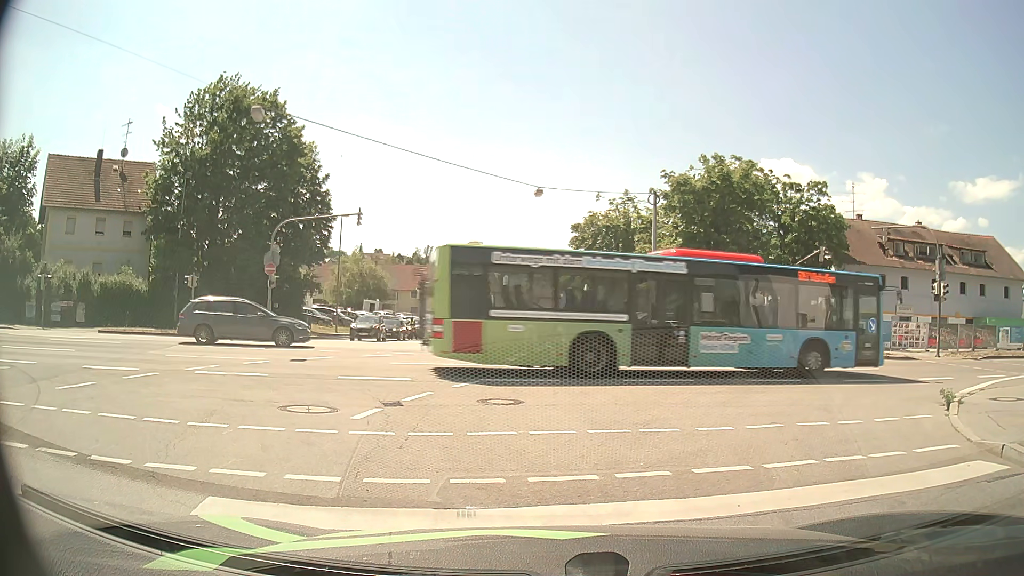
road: unclassified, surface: asphalt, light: Day
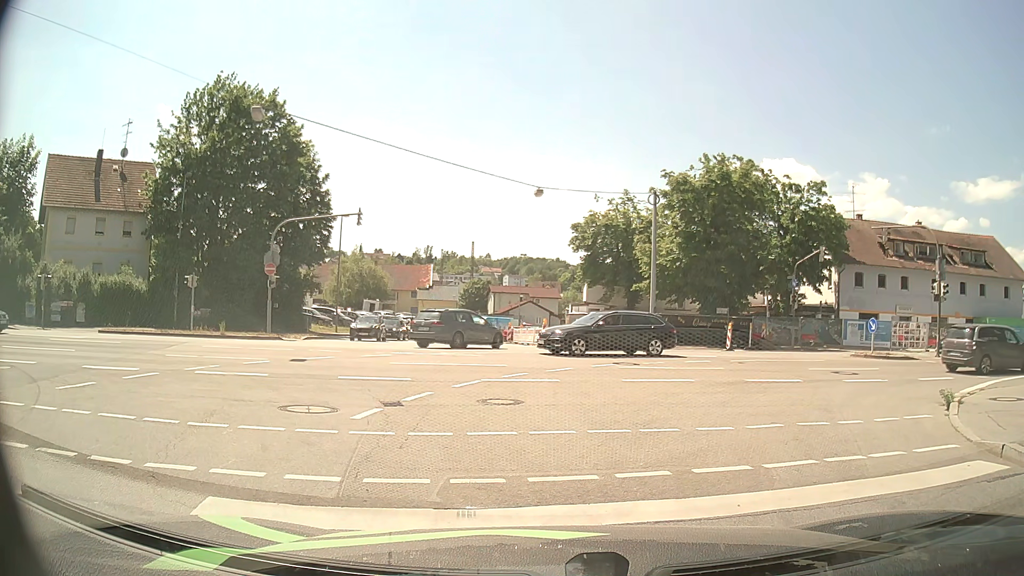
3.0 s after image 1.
(0.0, 0.0) m; 0°
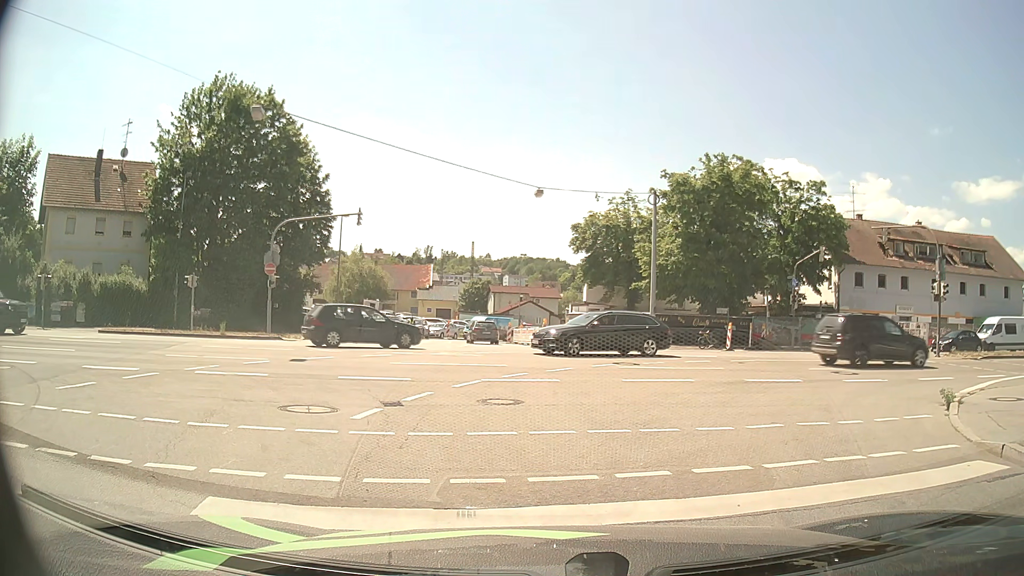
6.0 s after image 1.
(0.0, 0.0) m; 0°
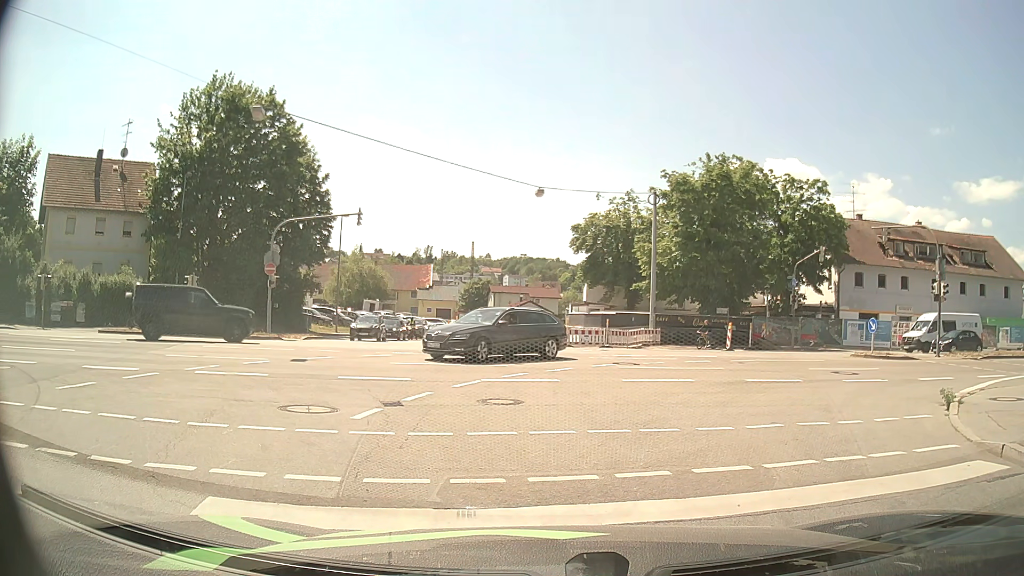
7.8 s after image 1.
(0.0, 0.0) m; 0°
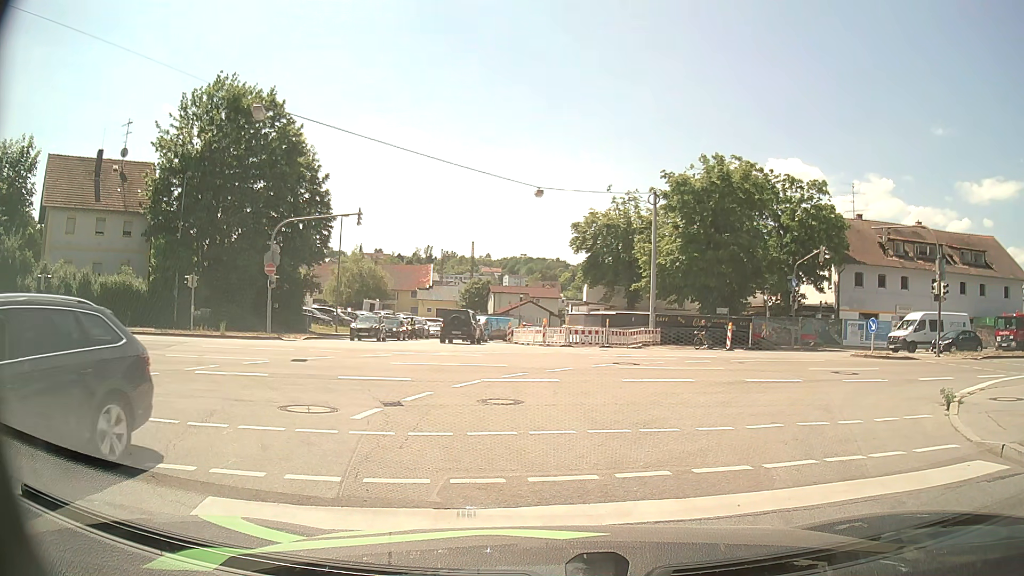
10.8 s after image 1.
(0.0, 0.0) m; 0°
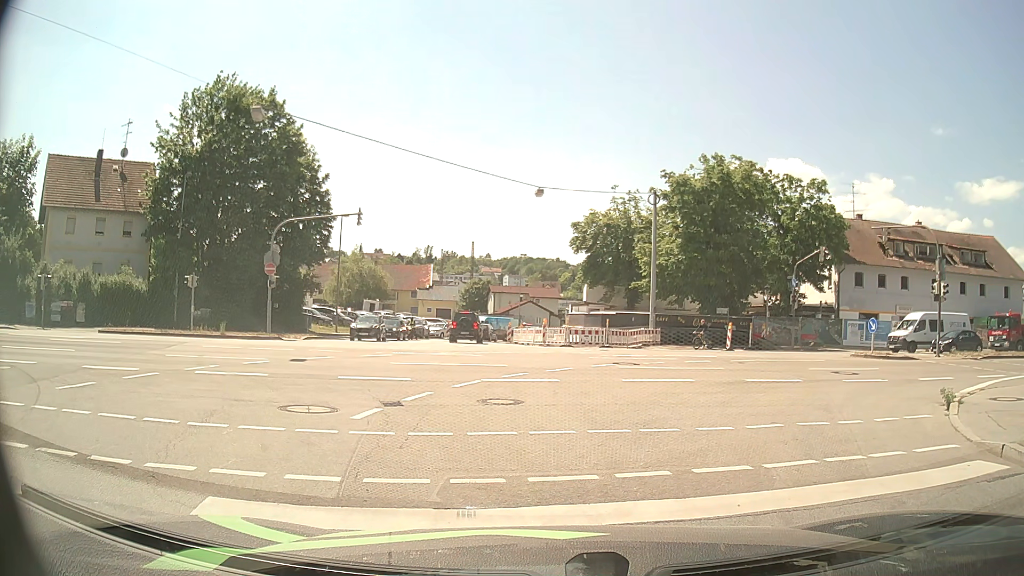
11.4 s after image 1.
(0.0, 0.0) m; 0°
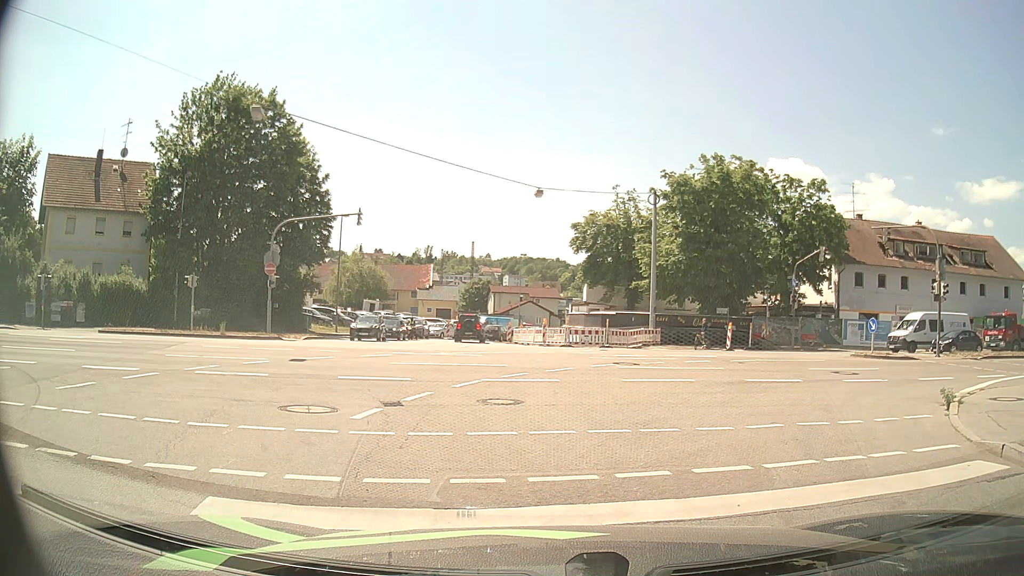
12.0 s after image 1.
(0.0, 0.0) m; 0°
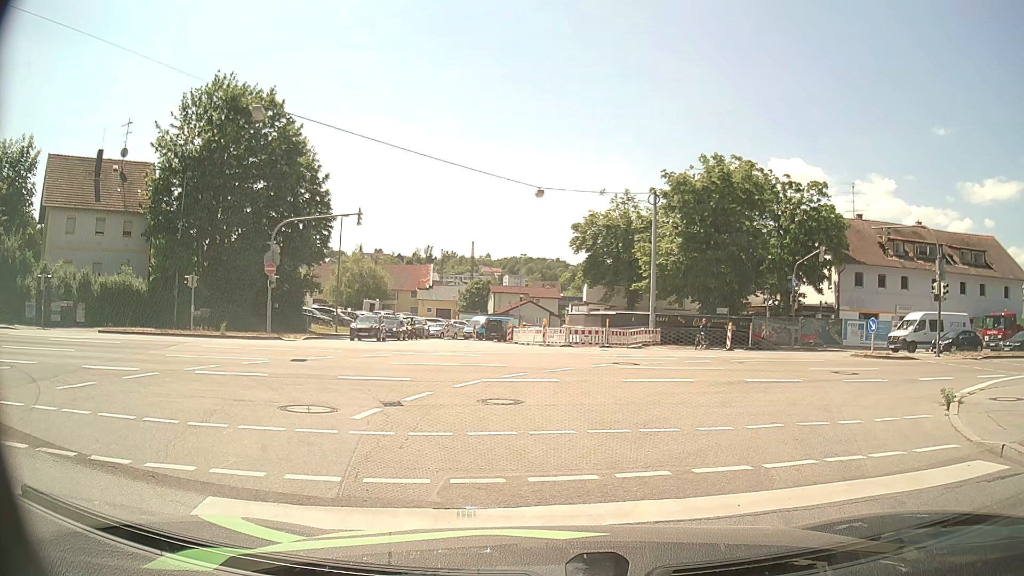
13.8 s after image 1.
(0.0, 0.0) m; 0°
